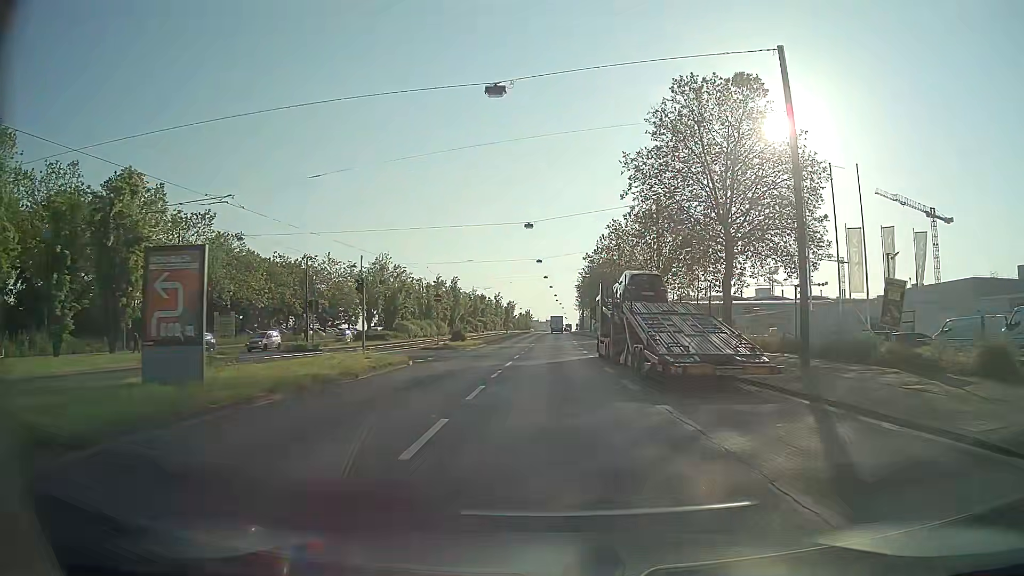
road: primary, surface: asphalt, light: Day
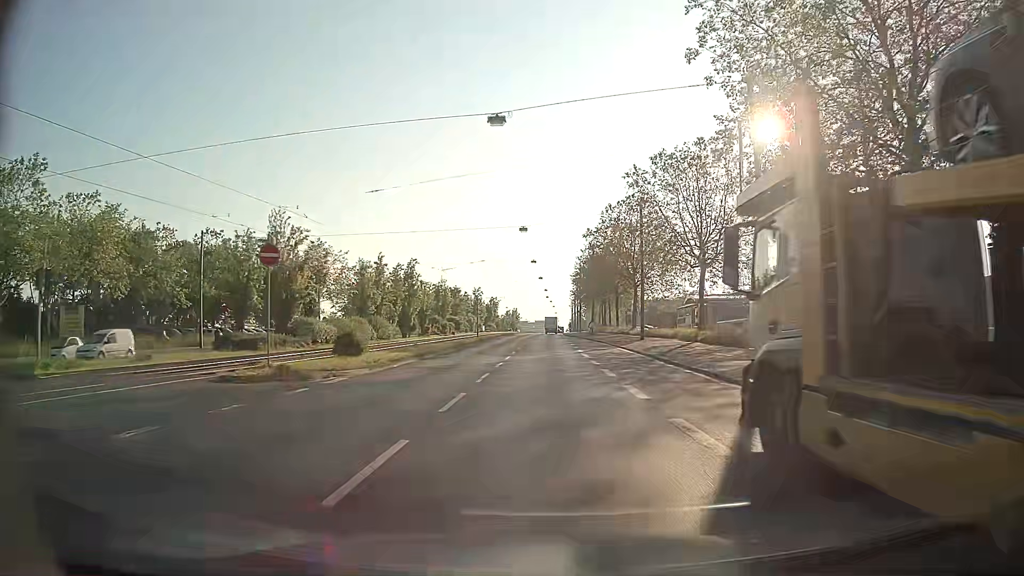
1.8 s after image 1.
(+0.3, +25.9) m; +1°
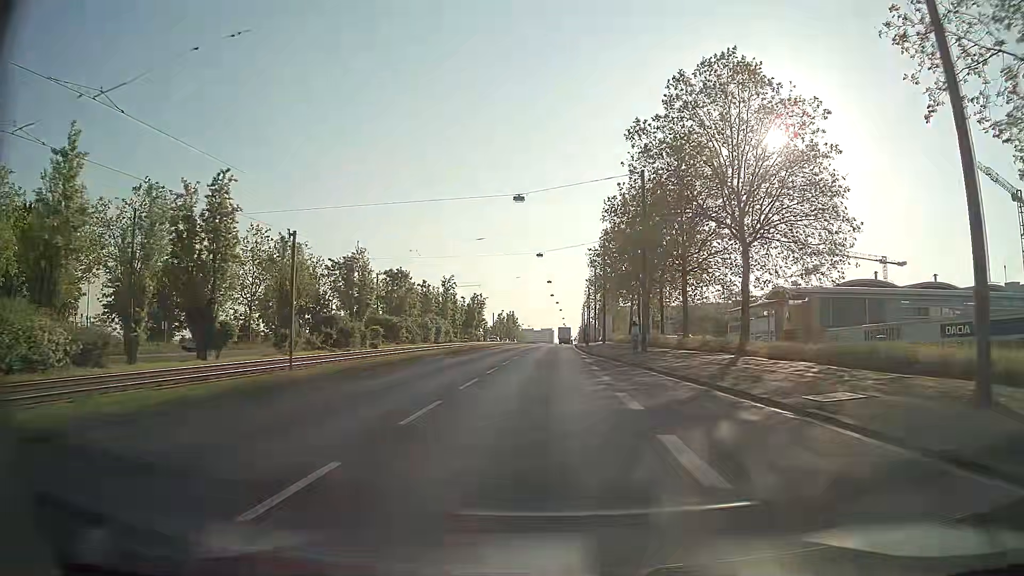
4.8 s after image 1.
(+0.6, +43.3) m; -1°
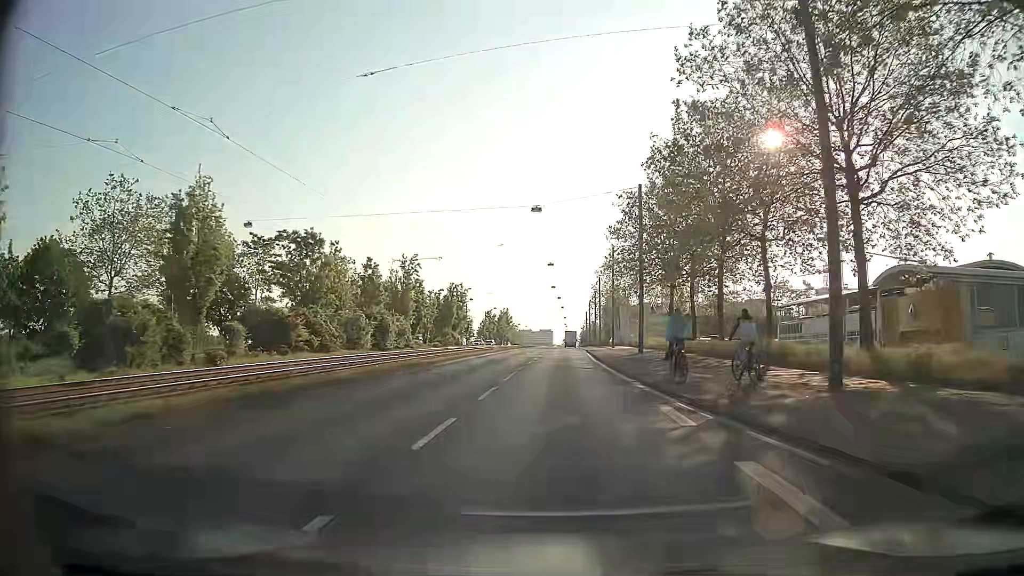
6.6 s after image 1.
(0.0, +26.0) m; 0°
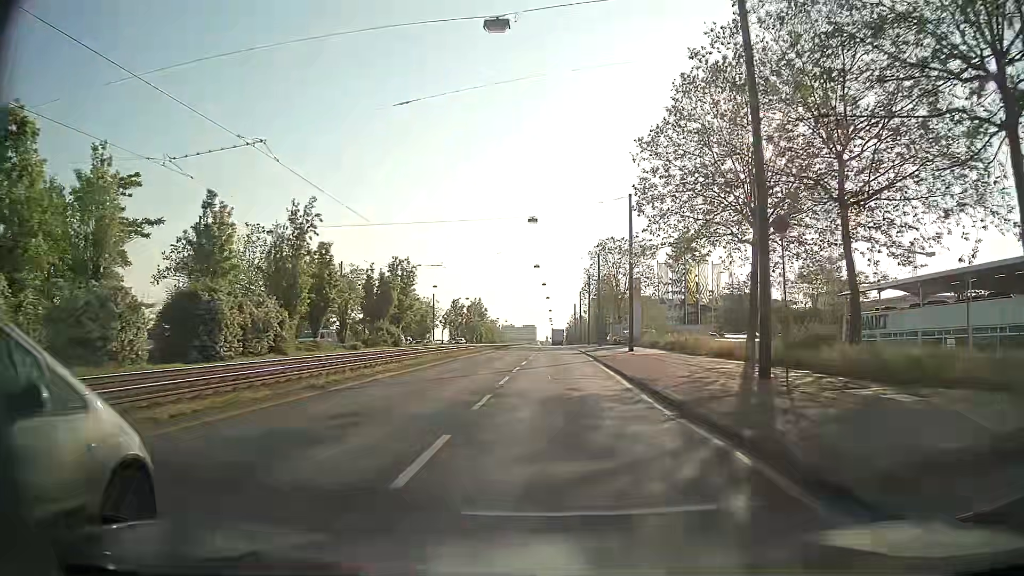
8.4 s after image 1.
(+0.3, +26.0) m; +1°
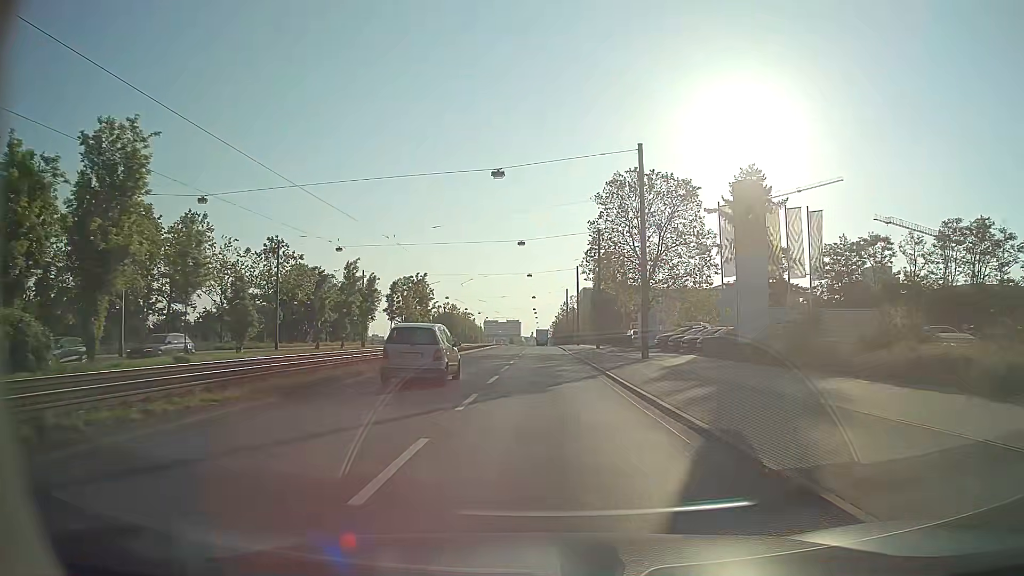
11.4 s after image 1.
(+0.6, +43.7) m; +1°
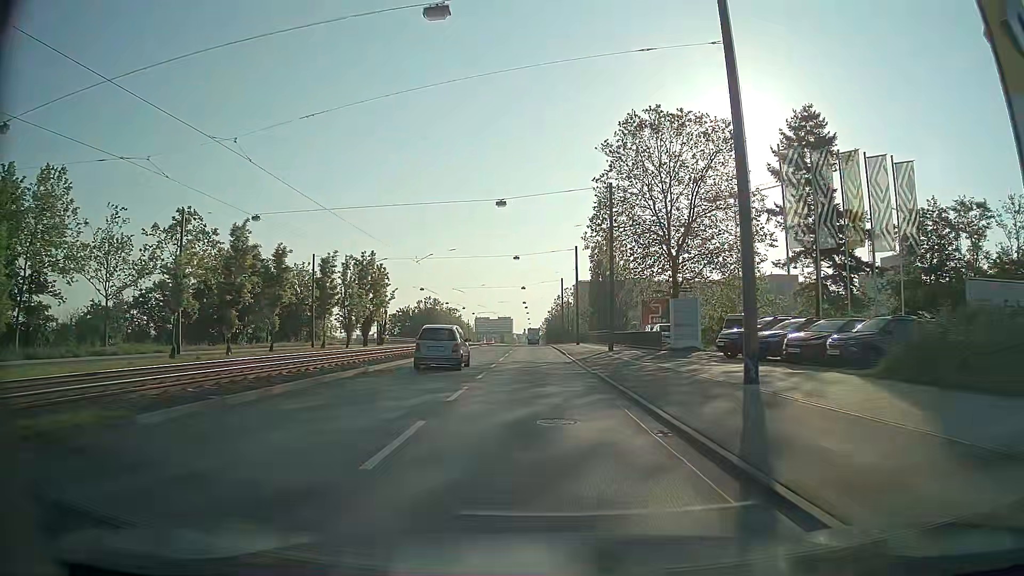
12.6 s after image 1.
(+0.2, +17.7) m; +1°
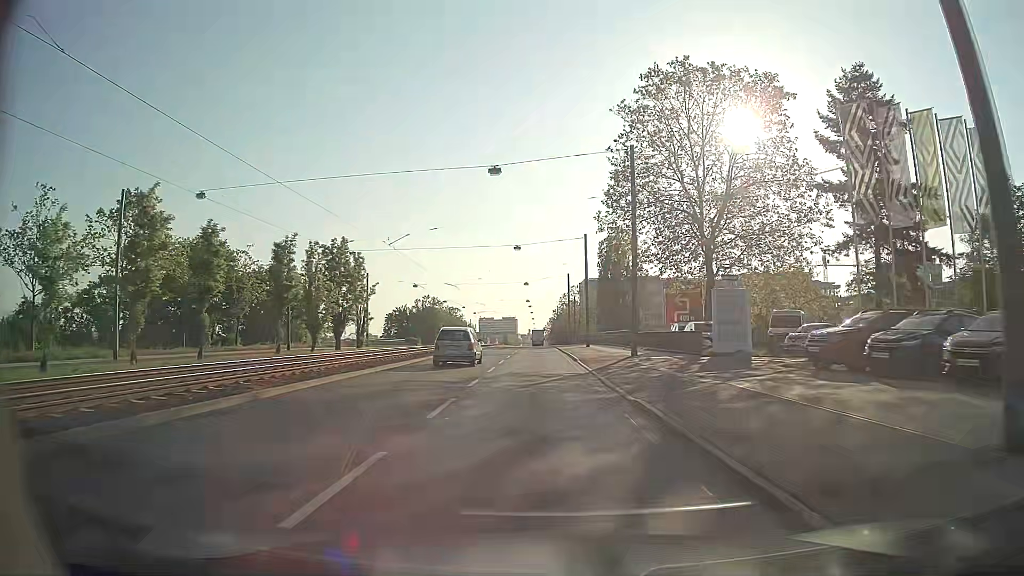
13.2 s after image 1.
(0.0, +8.9) m; 0°
(0, +10) (0, +20) (0, +30) (0, +40) (0, +50) (-1, +60) (-1, +70) (-1, +80) (-1, +90) (-1, +100) m
